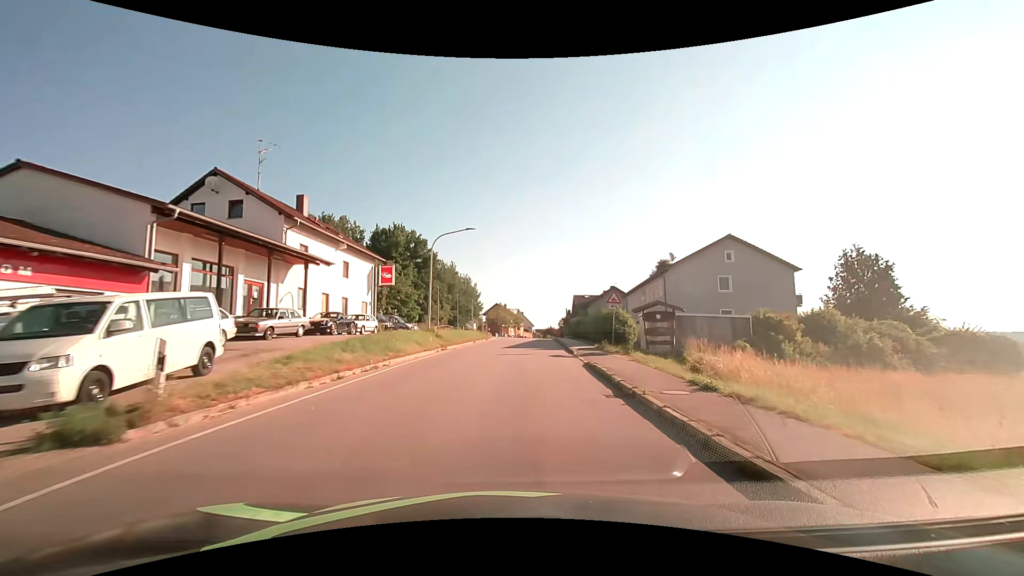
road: tertiary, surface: asphalt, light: Day
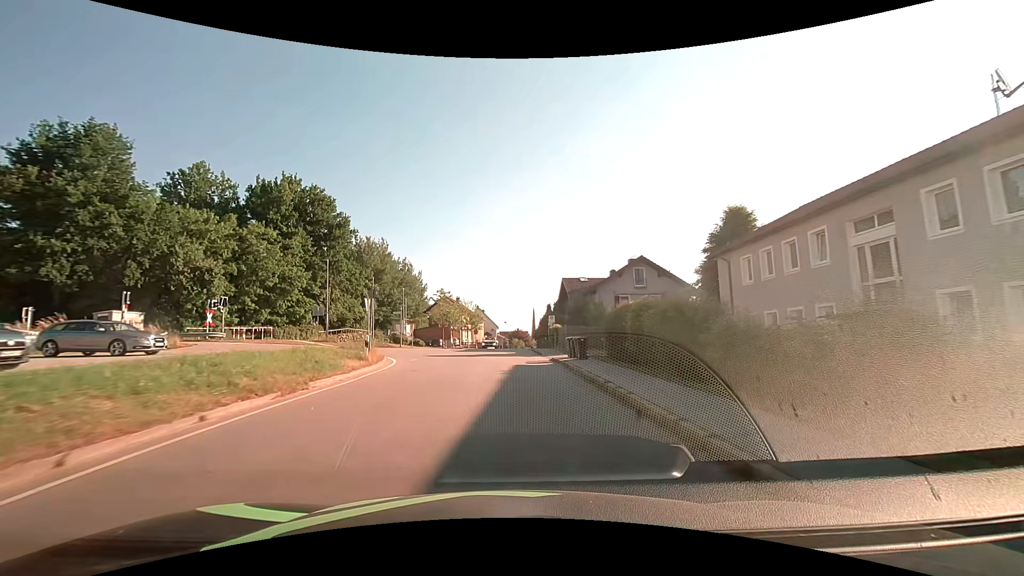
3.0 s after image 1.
(+1.8, +38.7) m; +4°
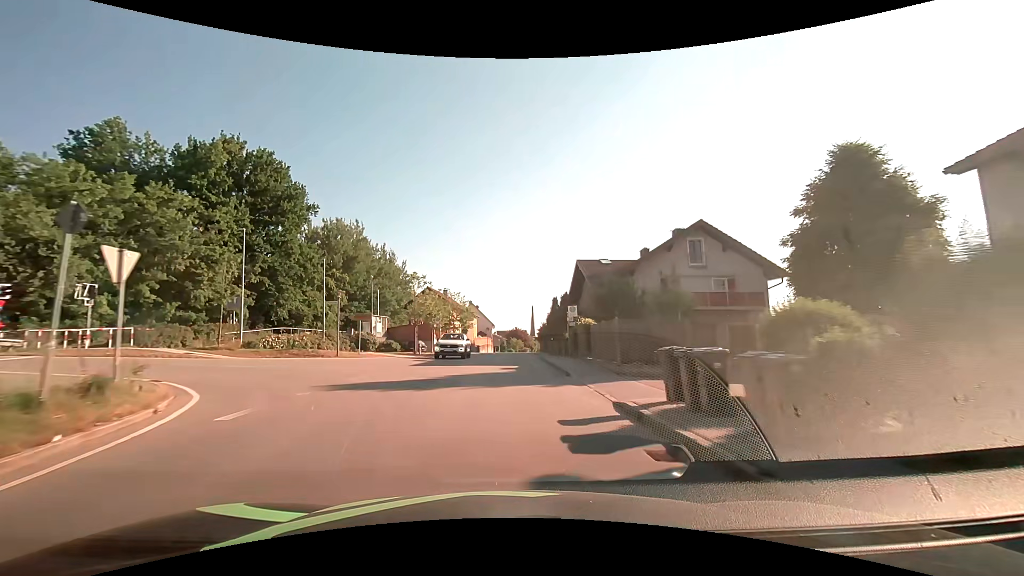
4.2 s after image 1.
(0.0, +15.5) m; 0°
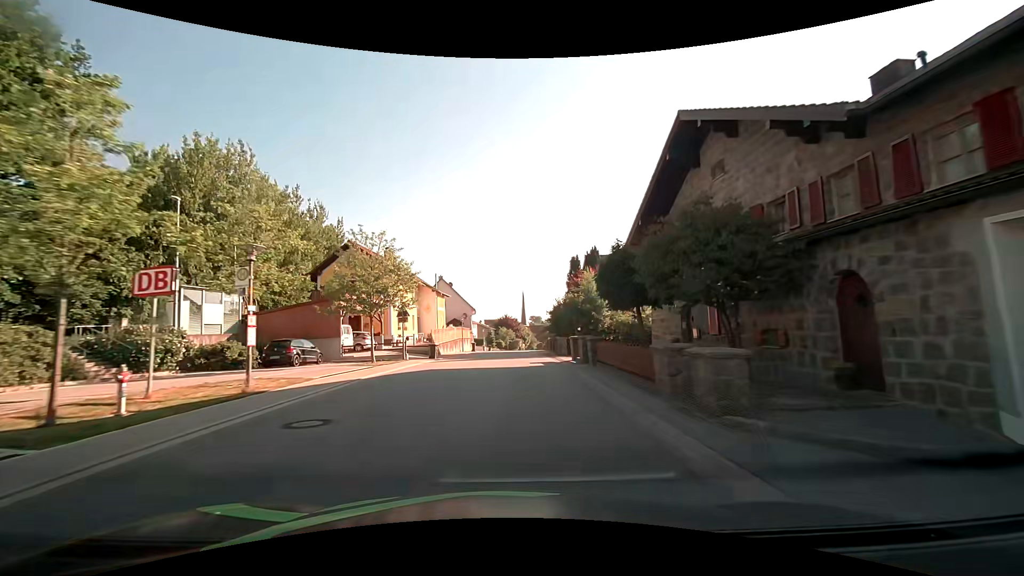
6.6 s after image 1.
(+0.3, +31.3) m; +1°
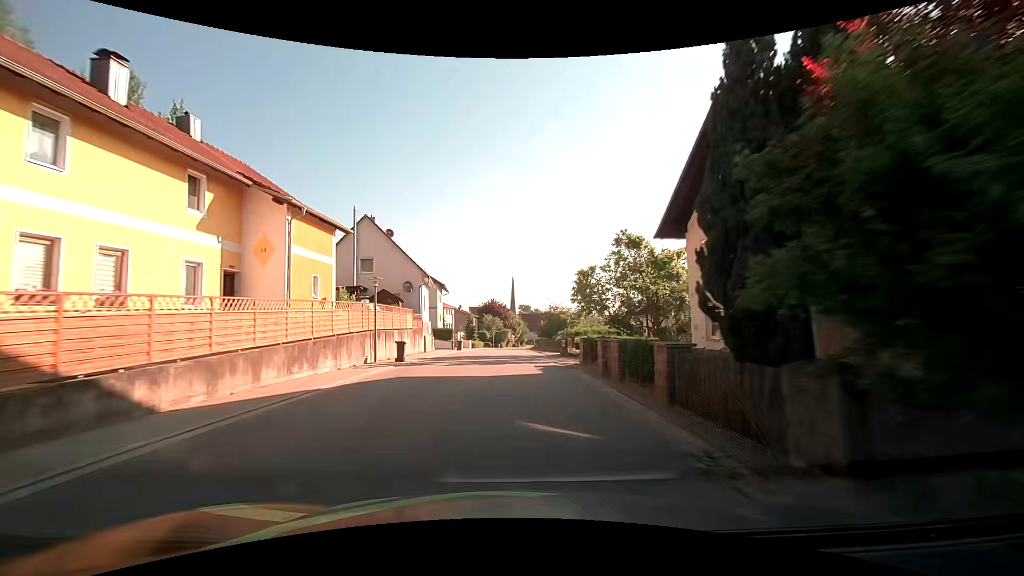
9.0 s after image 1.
(+0.4, +31.7) m; +1°
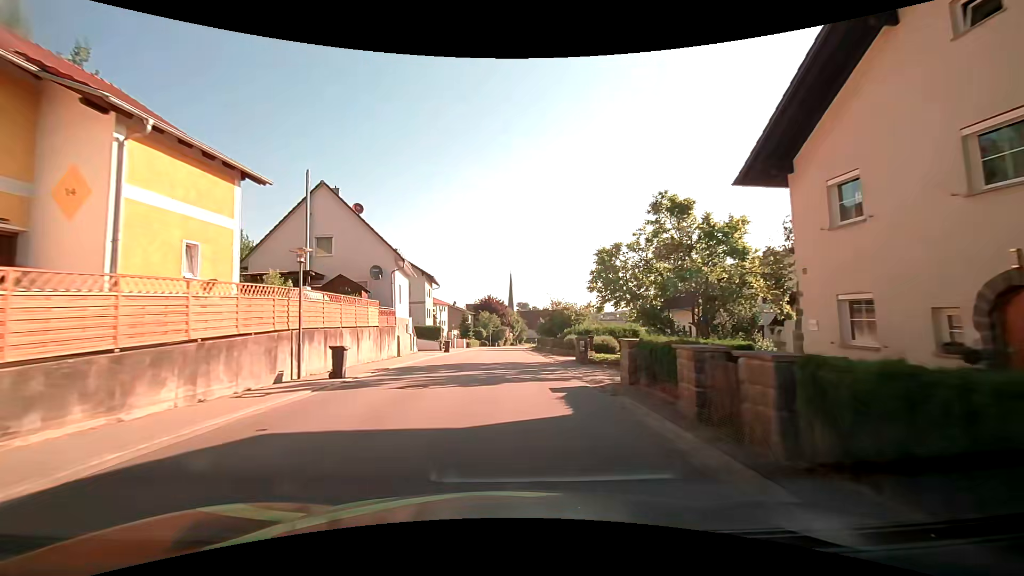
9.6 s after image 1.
(0.0, +8.0) m; +1°
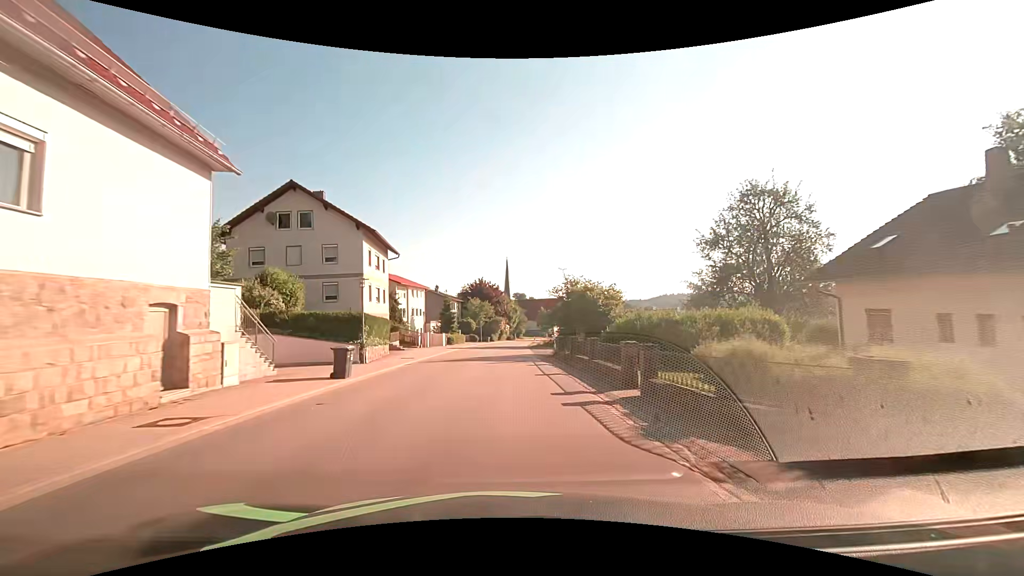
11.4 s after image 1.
(0.0, +23.9) m; 0°
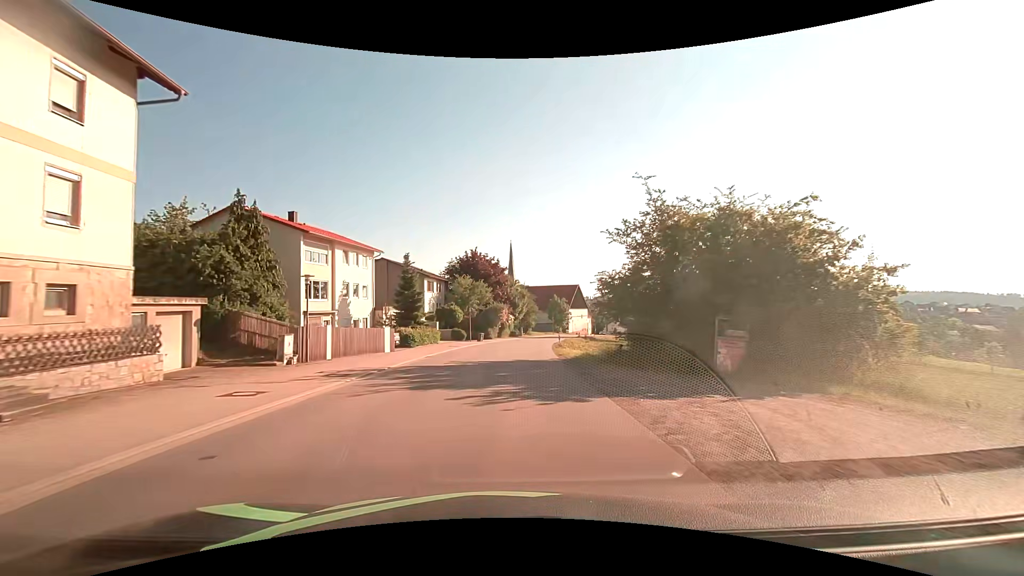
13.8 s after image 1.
(0.0, +31.9) m; 0°
